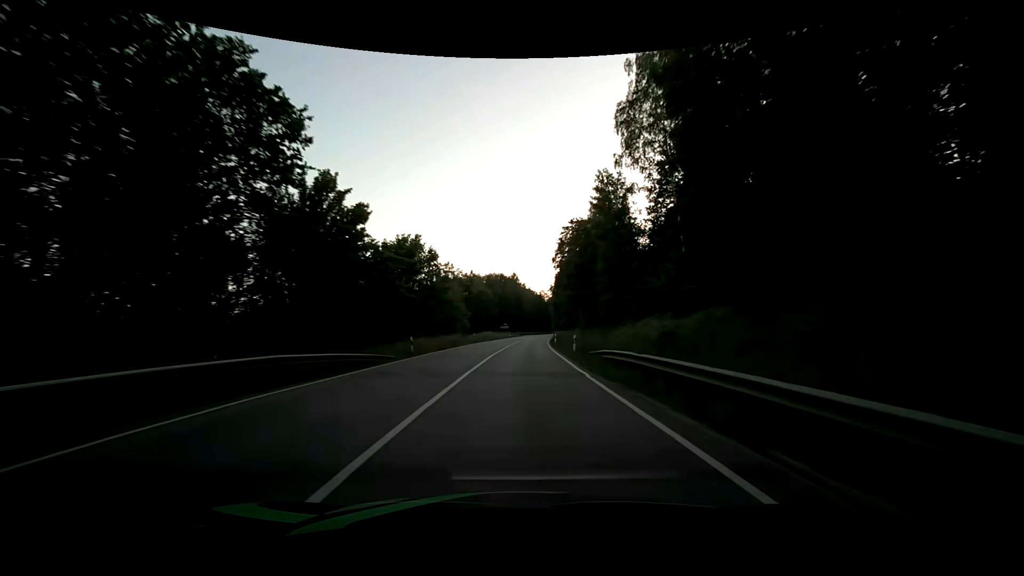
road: secondary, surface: asphalt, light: Day
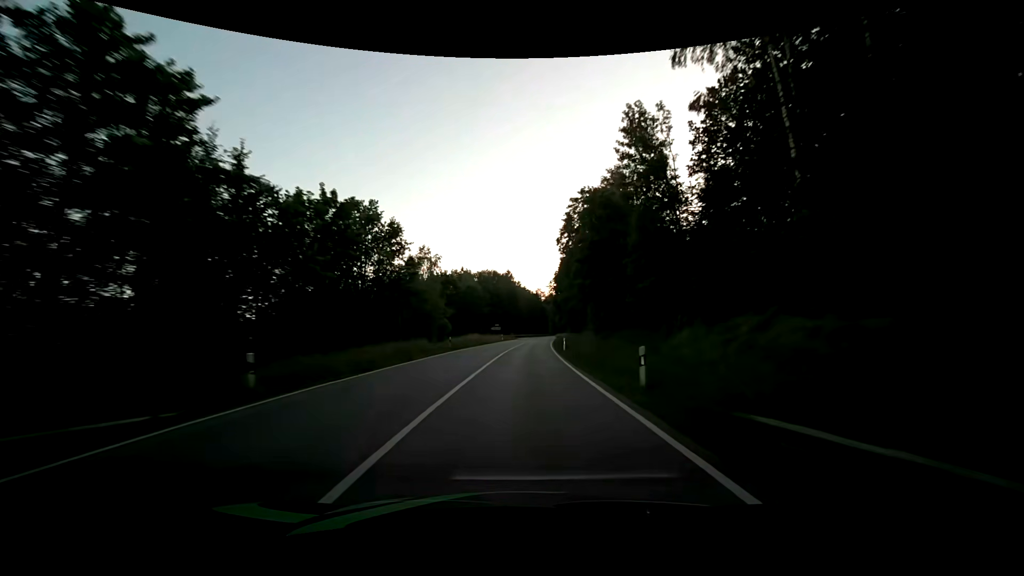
(+0.1, +15.8) m; +1°
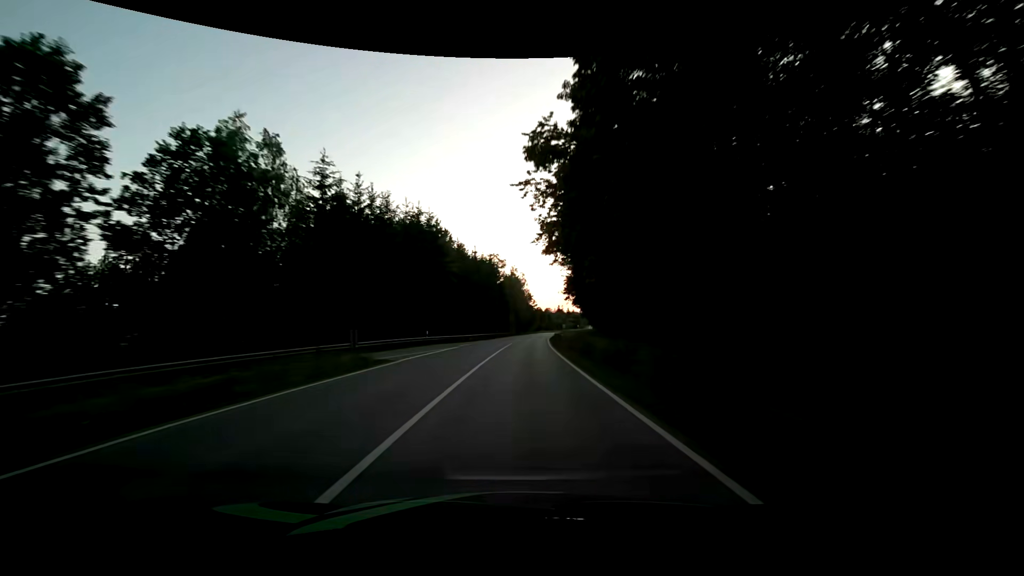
(+3.3, +79.1) m; +5°
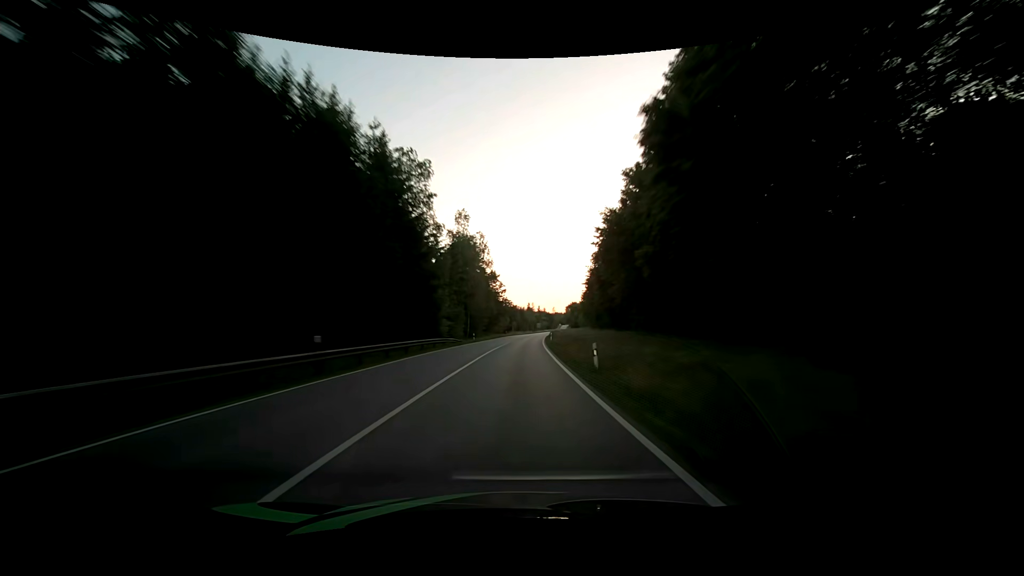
(+2.2, +63.3) m; +4°
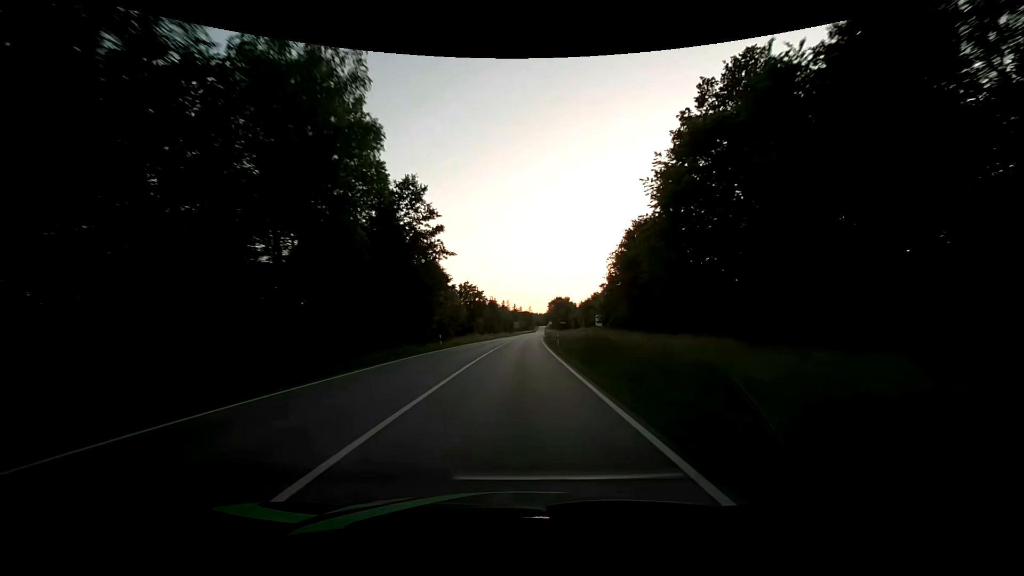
(+1.8, +63.4) m; +3°
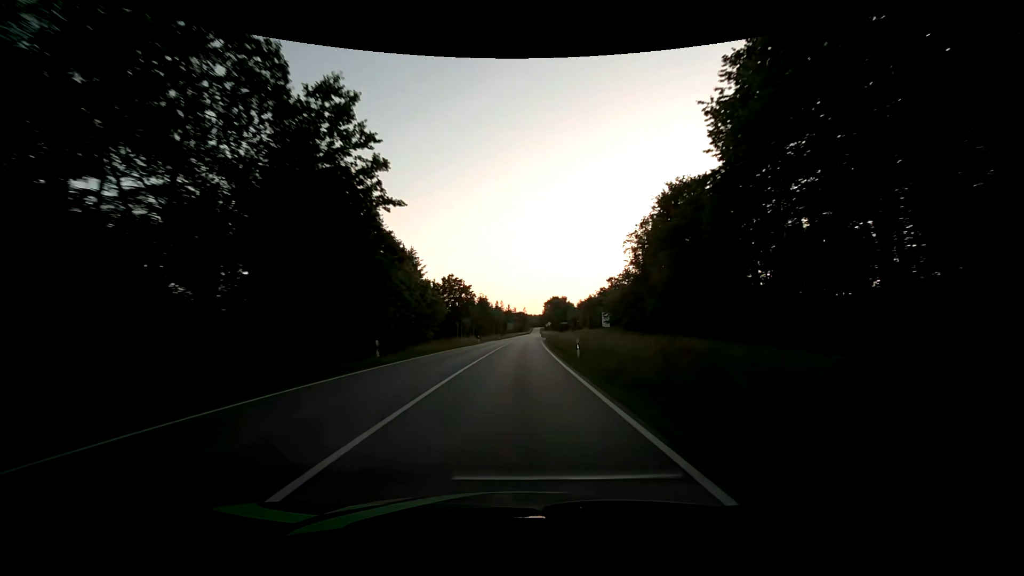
(0.0, +15.9) m; +1°
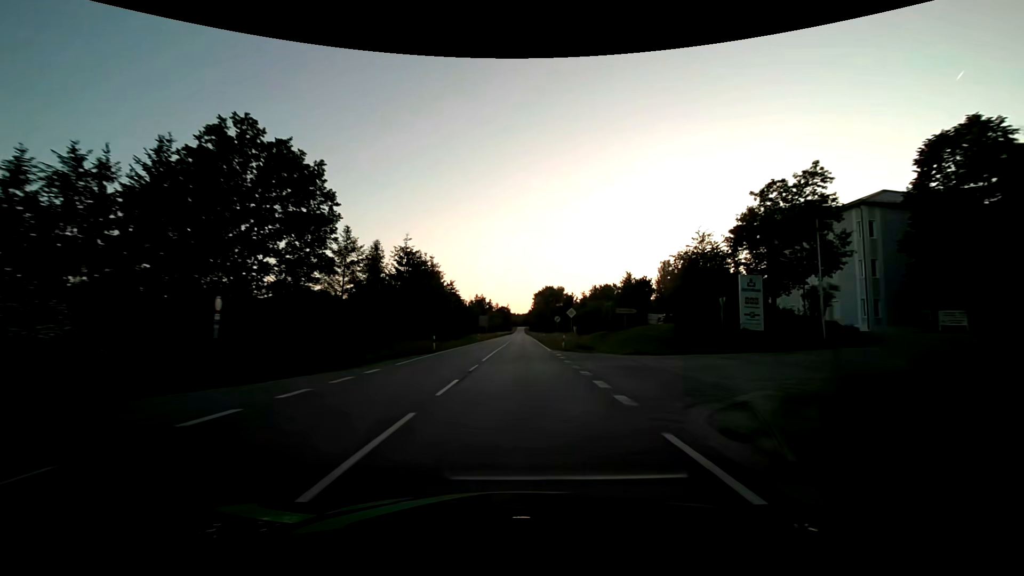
(+0.9, +63.4) m; +2°
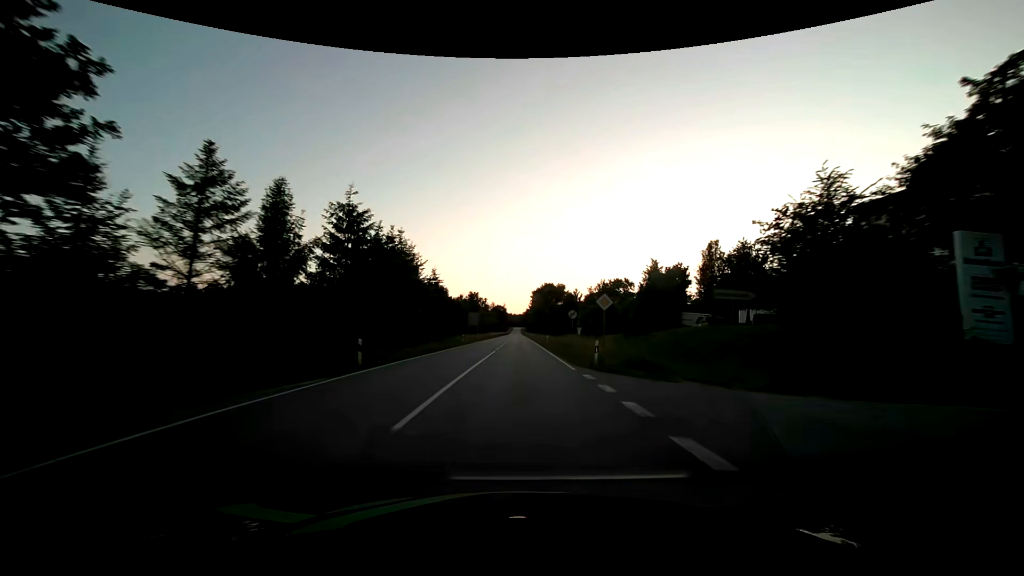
(+0.1, +15.8) m; +1°
(0, +10) (0, +20) (0, +30) (0, +40) (0, +50) (0, +60) (0, +70) (+1, +80) (+1, +90) (+1, +100) m
